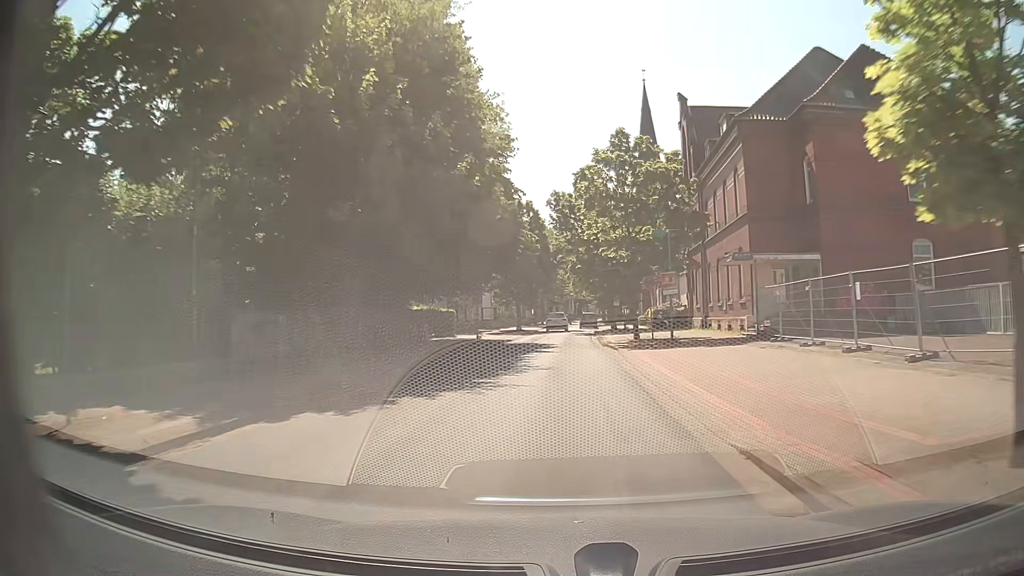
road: unclassified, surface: asphalt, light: Day
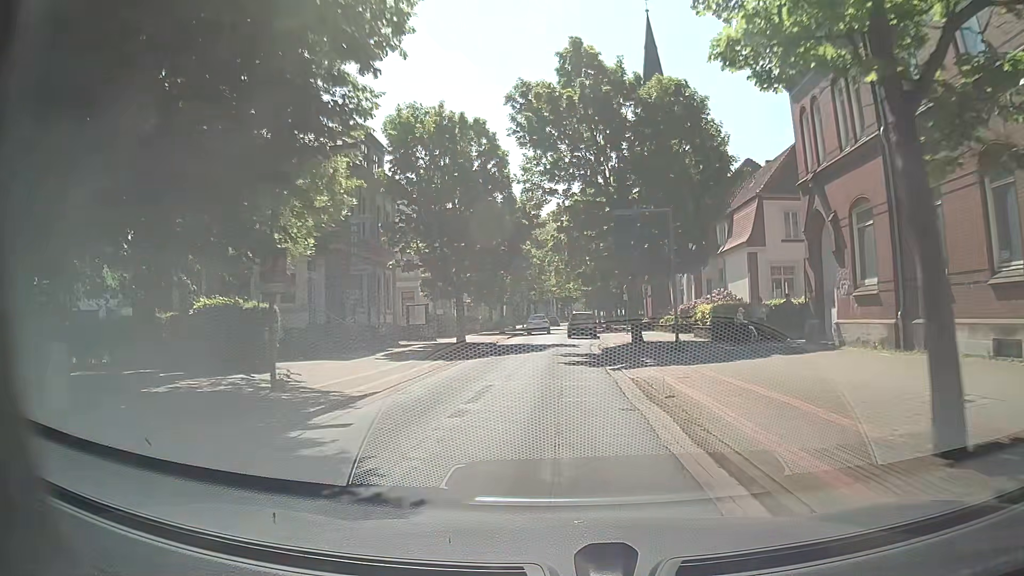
(+0.3, +27.3) m; +2°
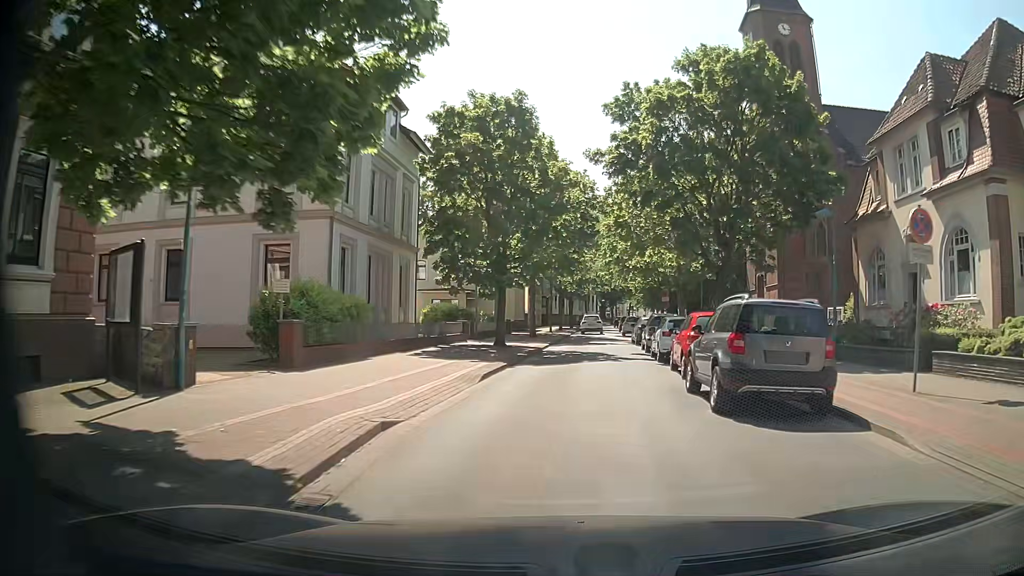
(-1.4, +32.1) m; -4°
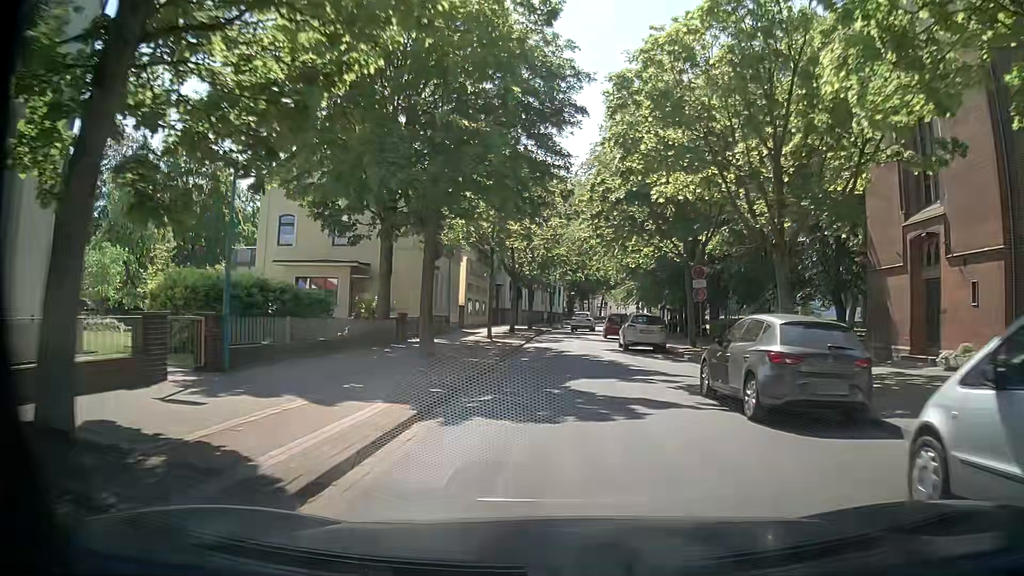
(+1.1, +25.1) m; +4°
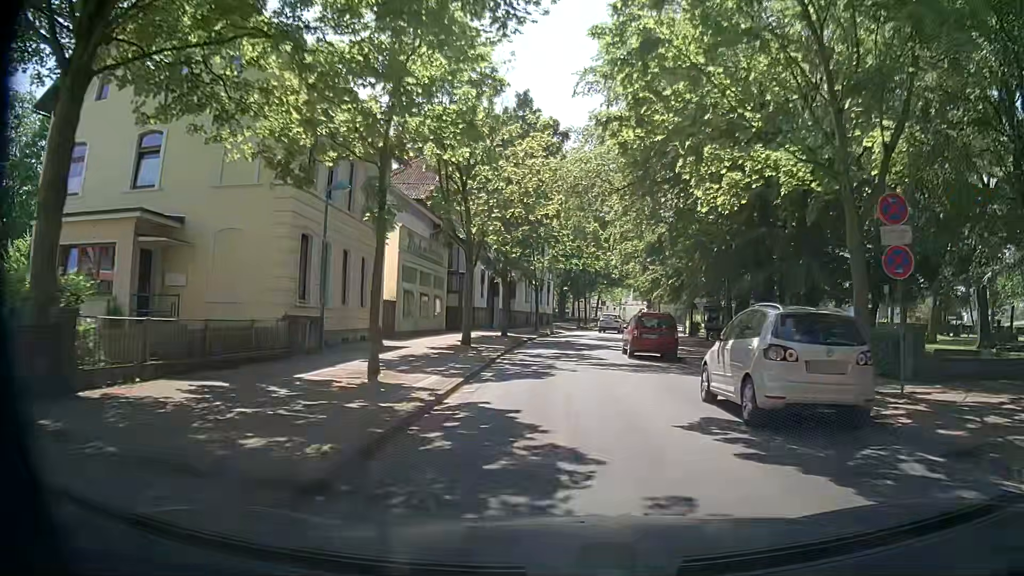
(+0.2, +19.0) m; 0°
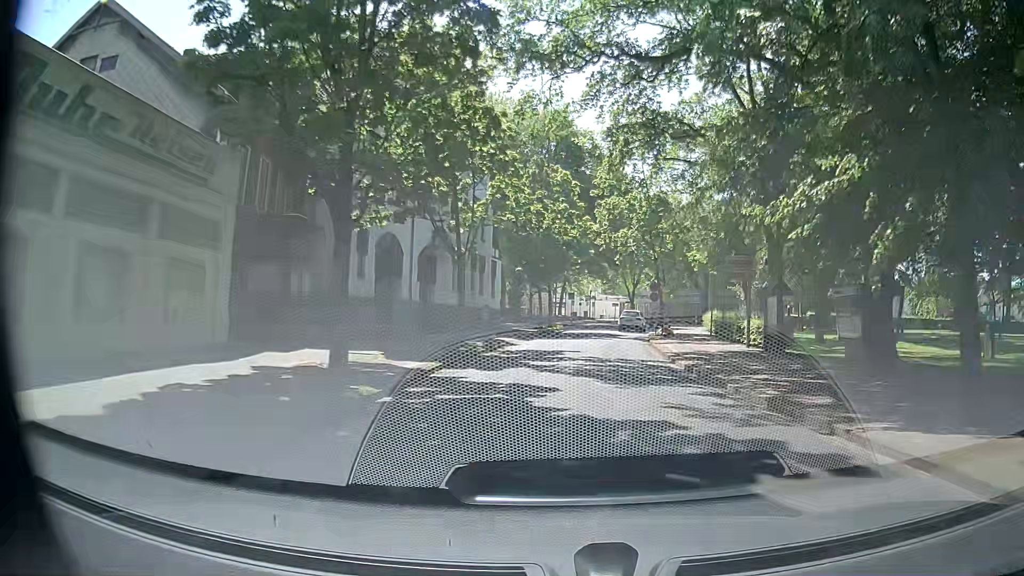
(+0.5, +26.0) m; +3°
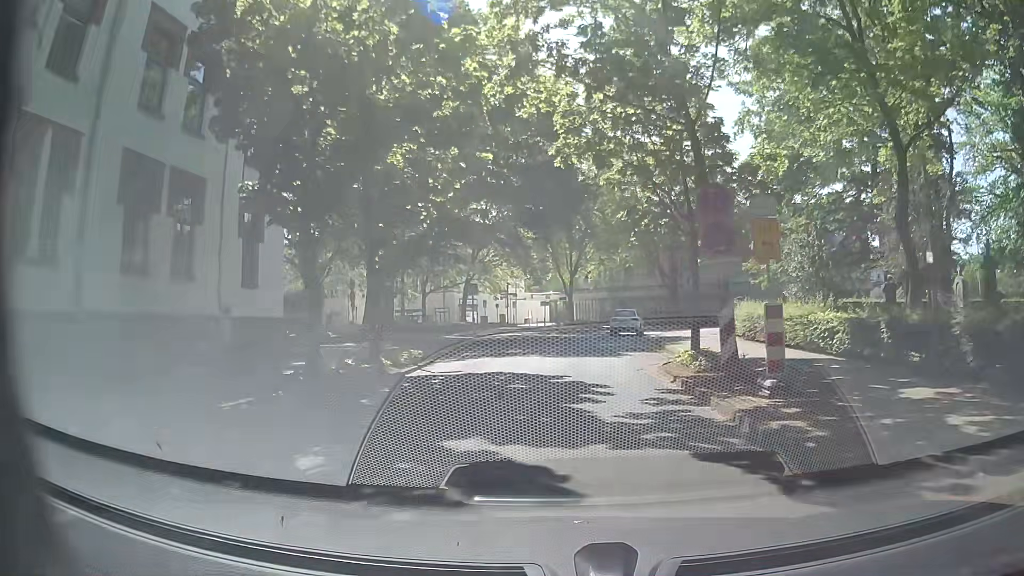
(+2.6, +30.8) m; +8°
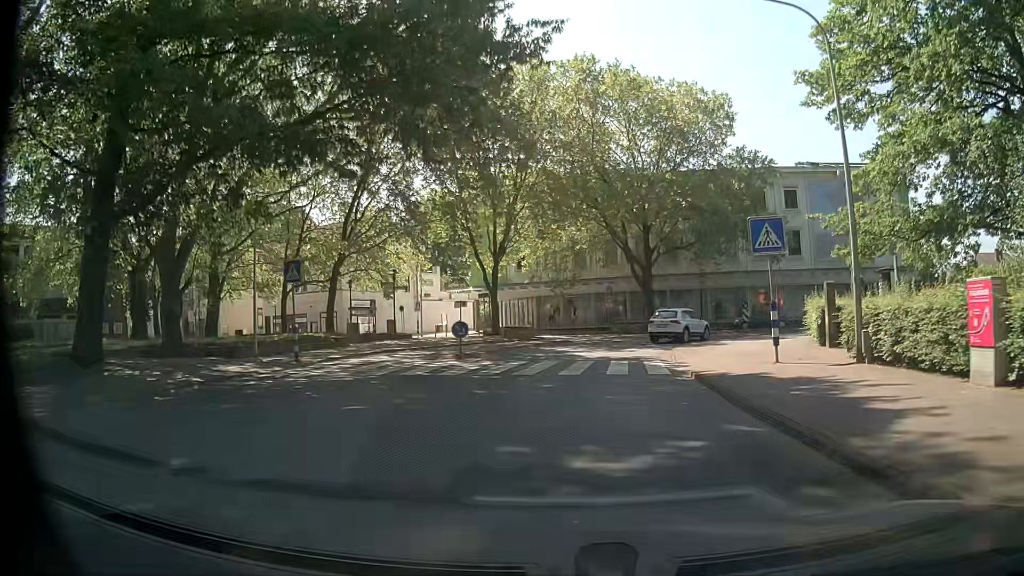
(+0.5, +22.7) m; +4°
